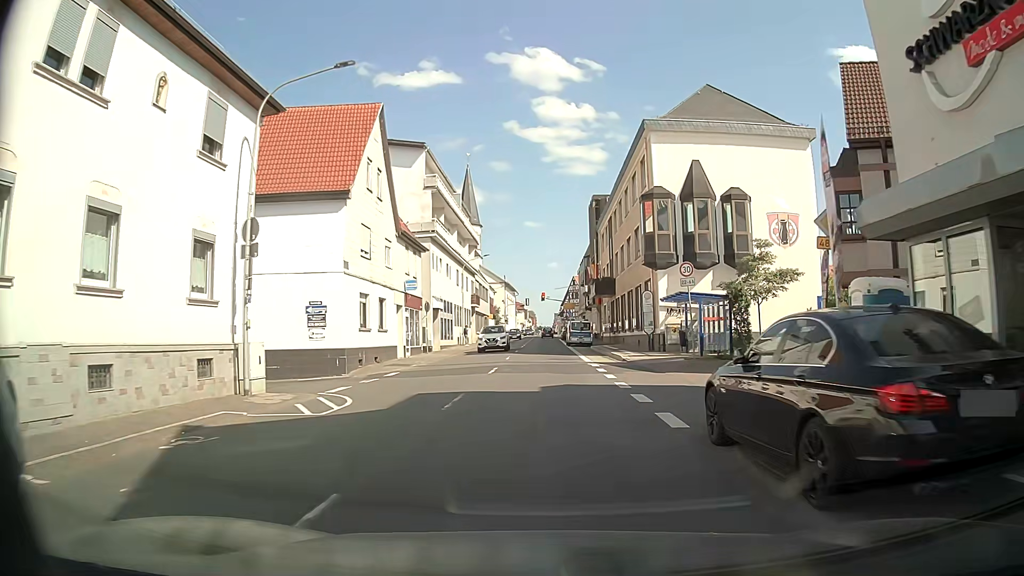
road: primary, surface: asphalt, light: Day
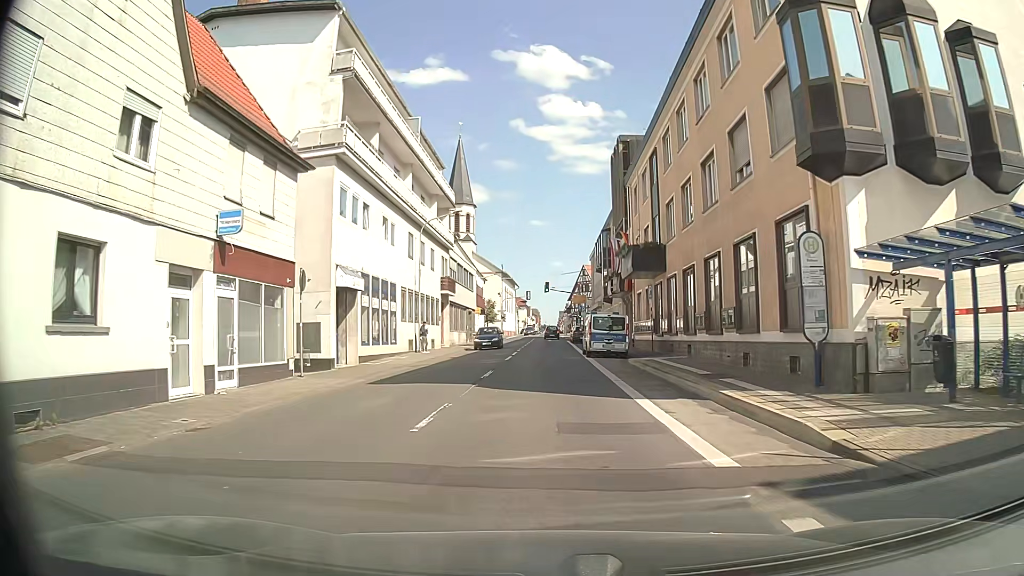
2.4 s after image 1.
(+0.2, +20.7) m; 0°
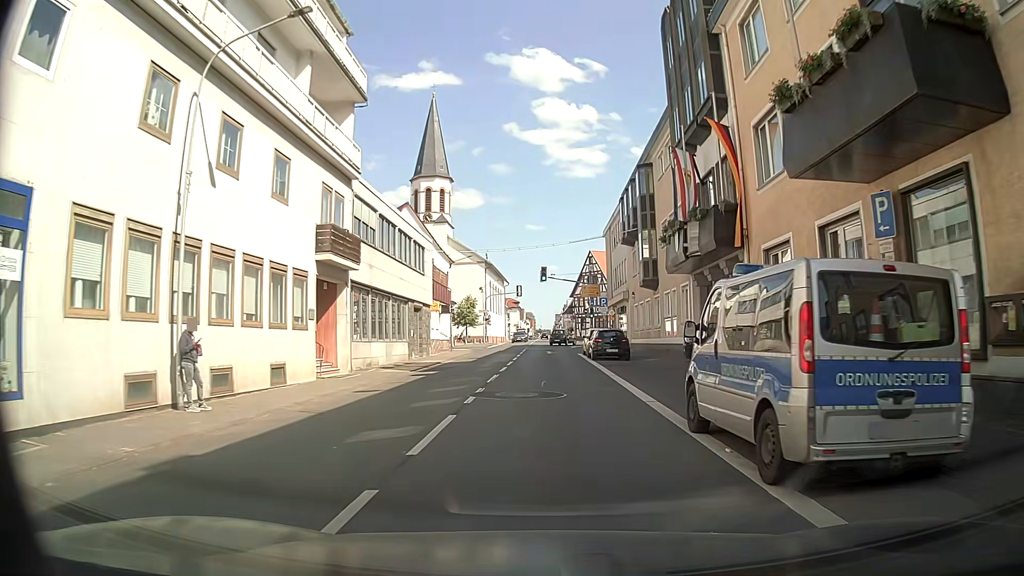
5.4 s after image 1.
(0.0, +24.7) m; +1°
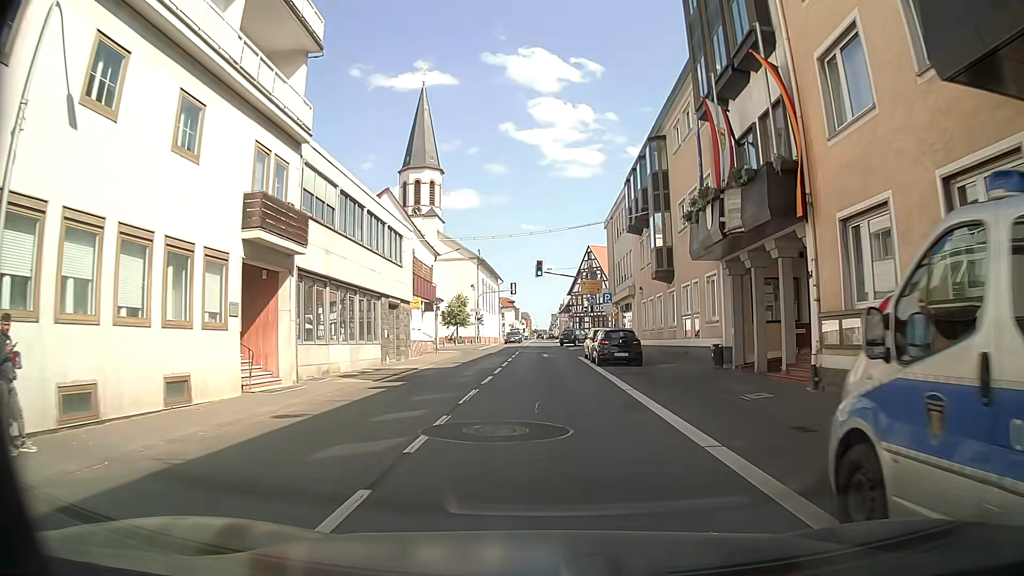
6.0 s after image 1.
(0.0, +5.1) m; 0°
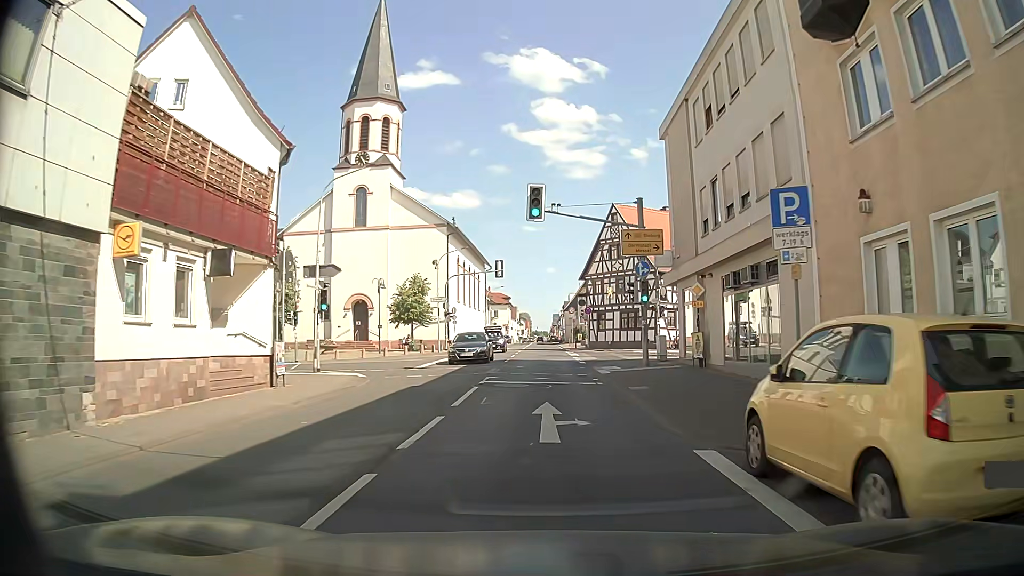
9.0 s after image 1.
(-0.2, +27.2) m; 0°
